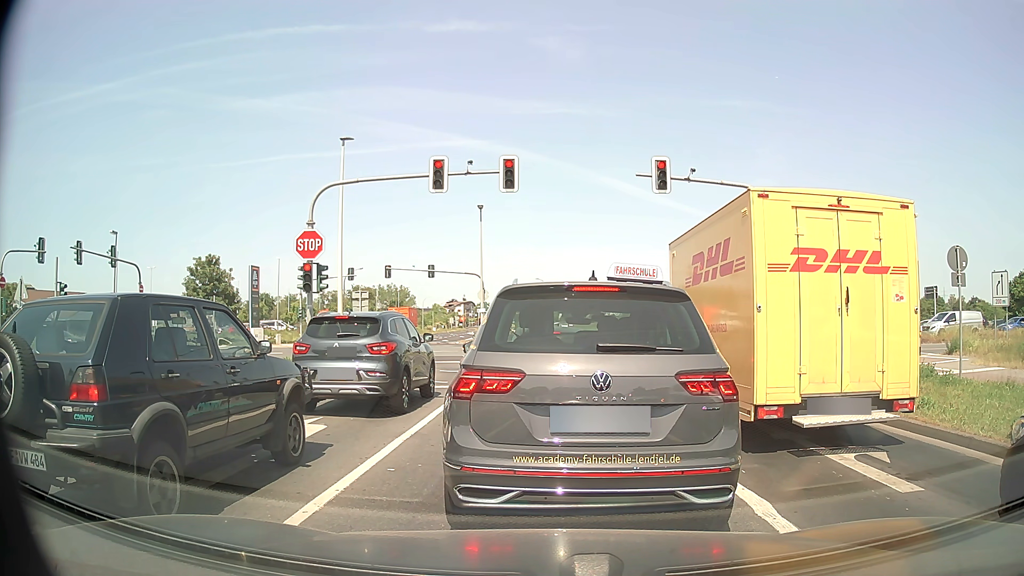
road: tertiary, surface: asphalt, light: Day
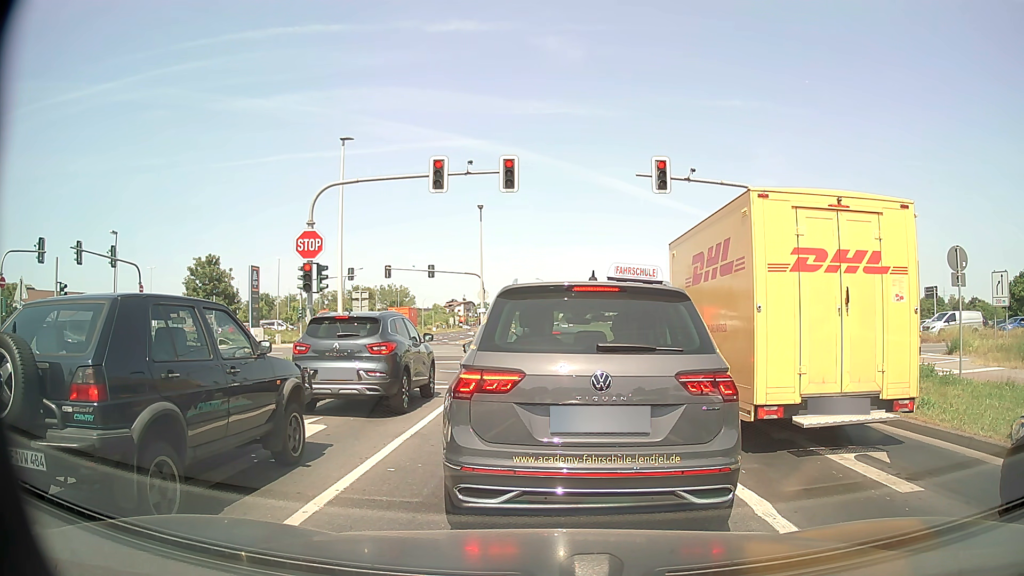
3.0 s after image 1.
(0.0, 0.0) m; 0°
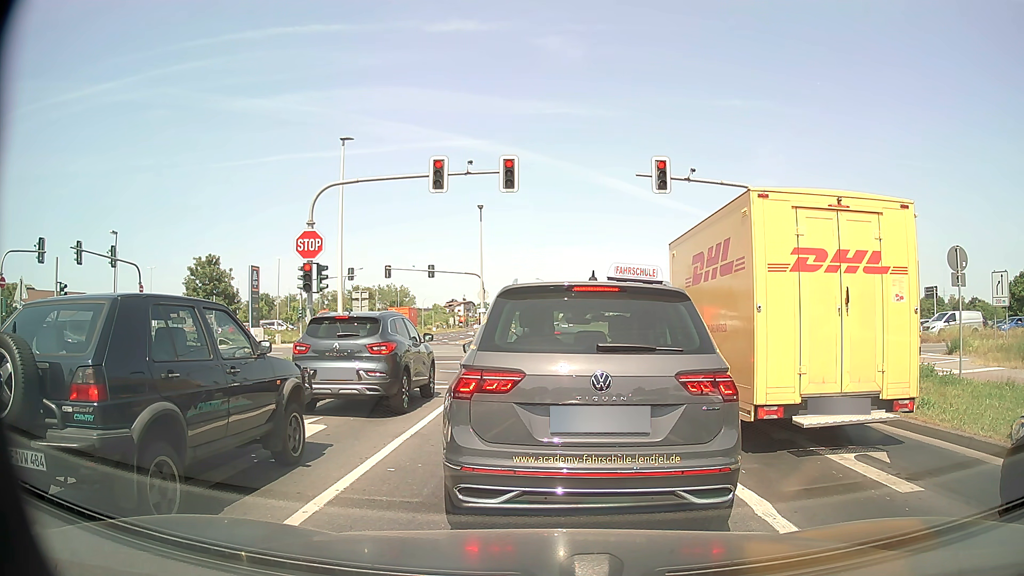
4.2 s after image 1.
(0.0, 0.0) m; 0°
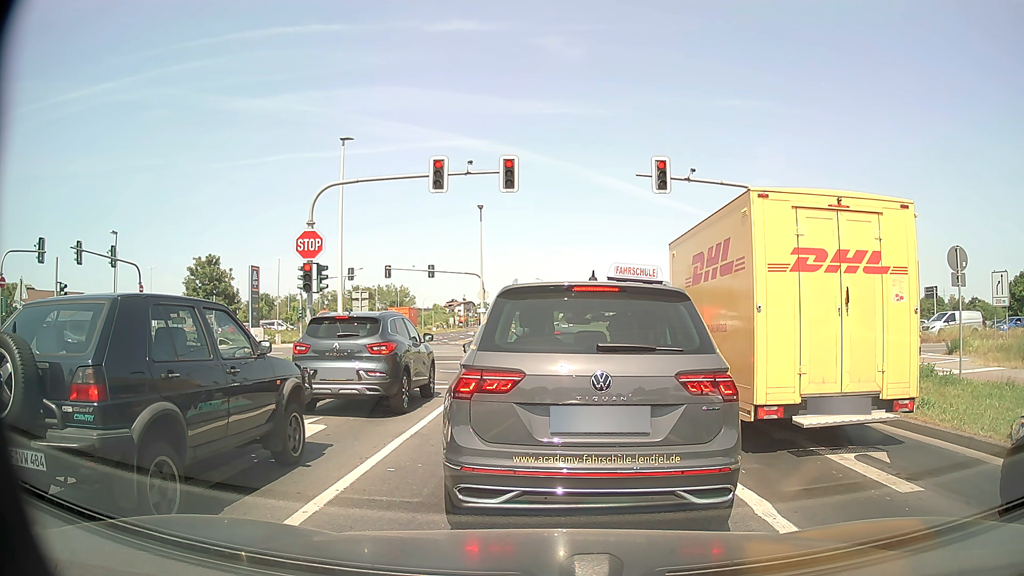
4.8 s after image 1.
(0.0, 0.0) m; 0°
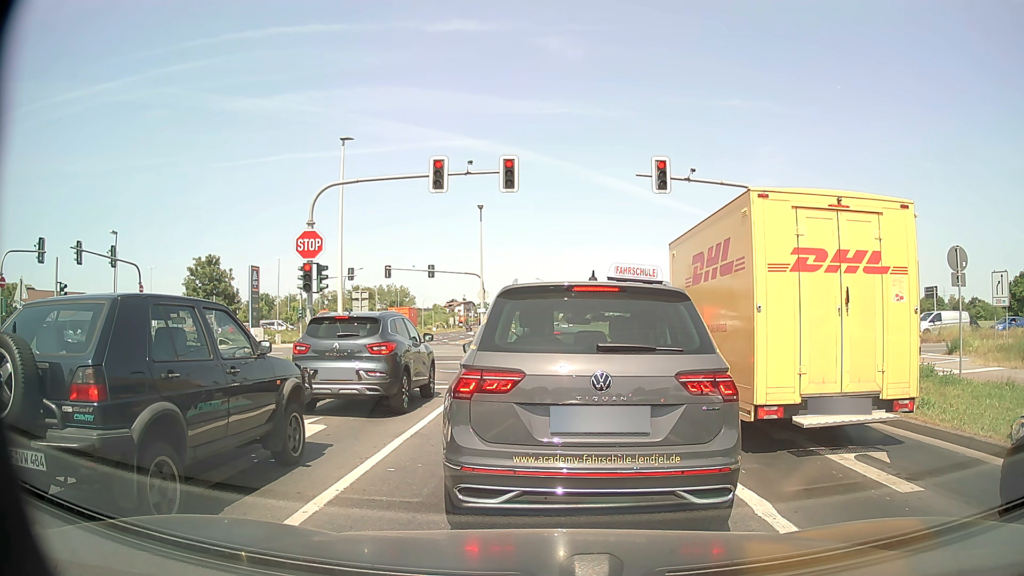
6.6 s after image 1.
(0.0, 0.0) m; 0°
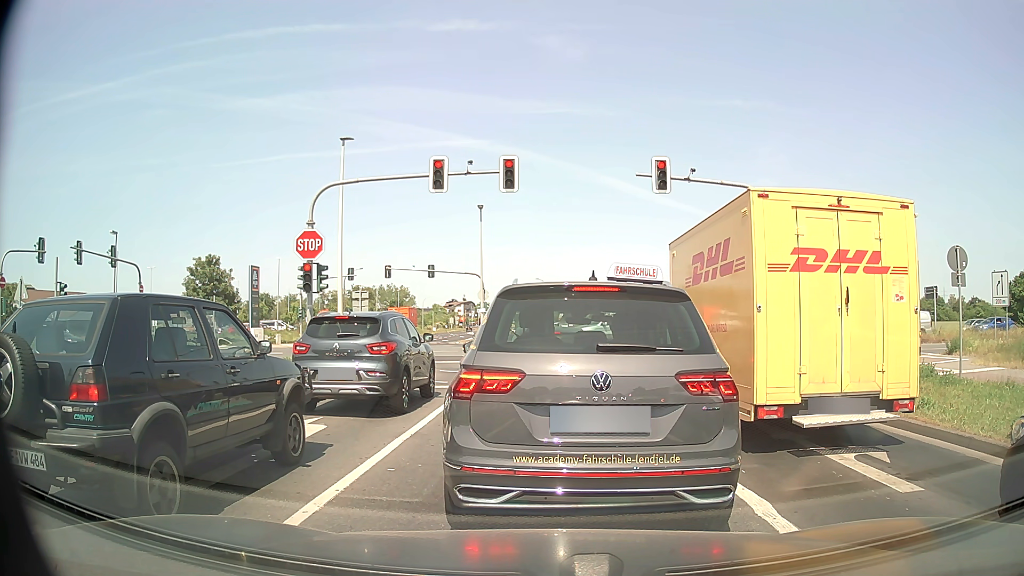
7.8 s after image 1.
(0.0, 0.0) m; 0°
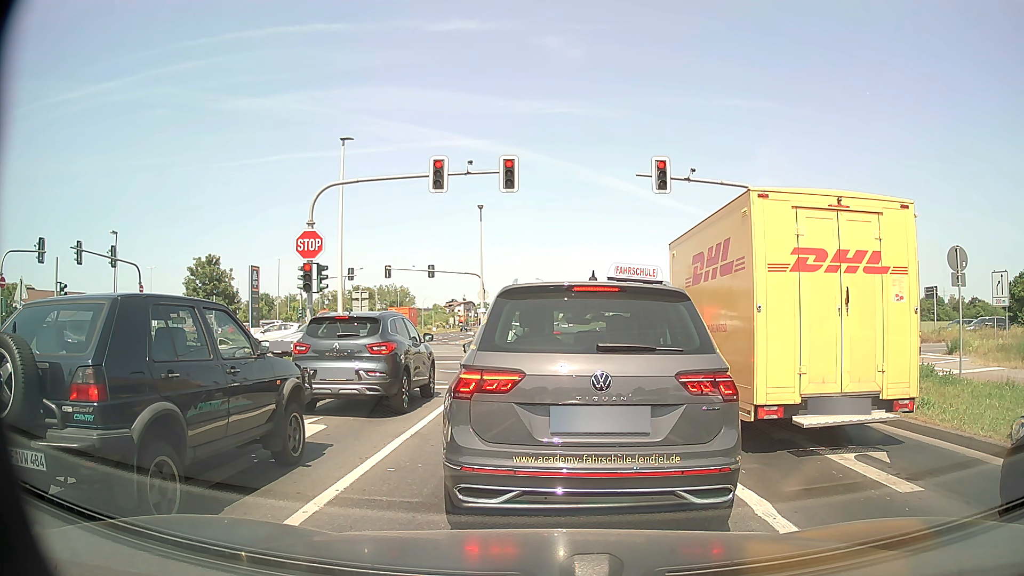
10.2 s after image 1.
(0.0, 0.0) m; 0°
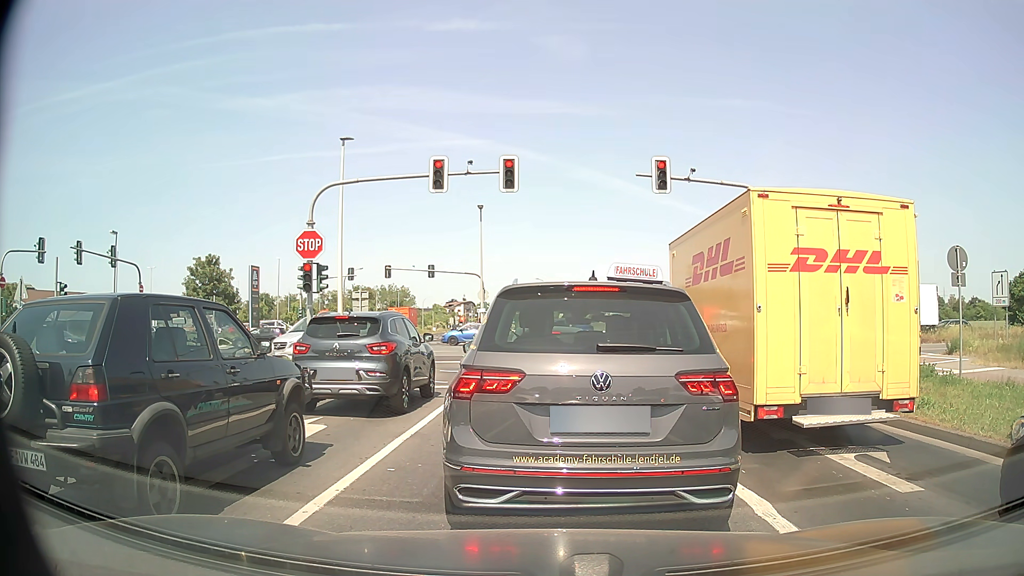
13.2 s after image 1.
(0.0, 0.0) m; 0°
